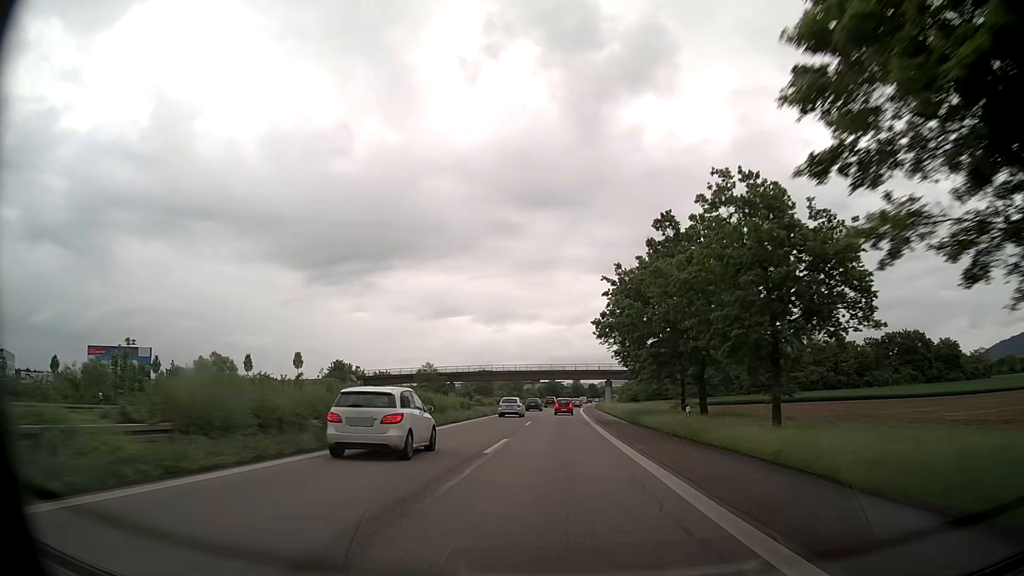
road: trunk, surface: asphalt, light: Day
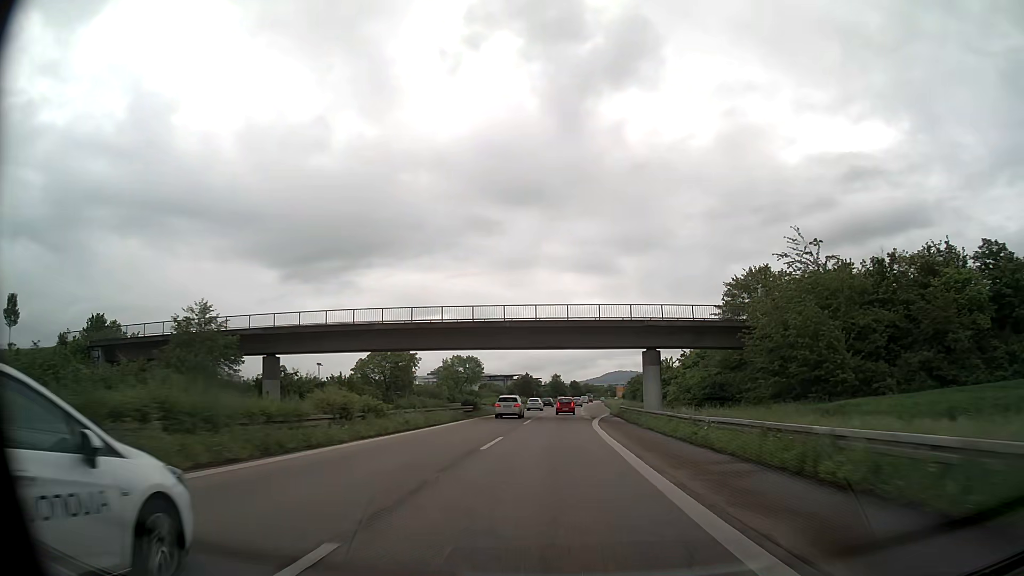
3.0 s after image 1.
(+1.1, +71.2) m; +2°
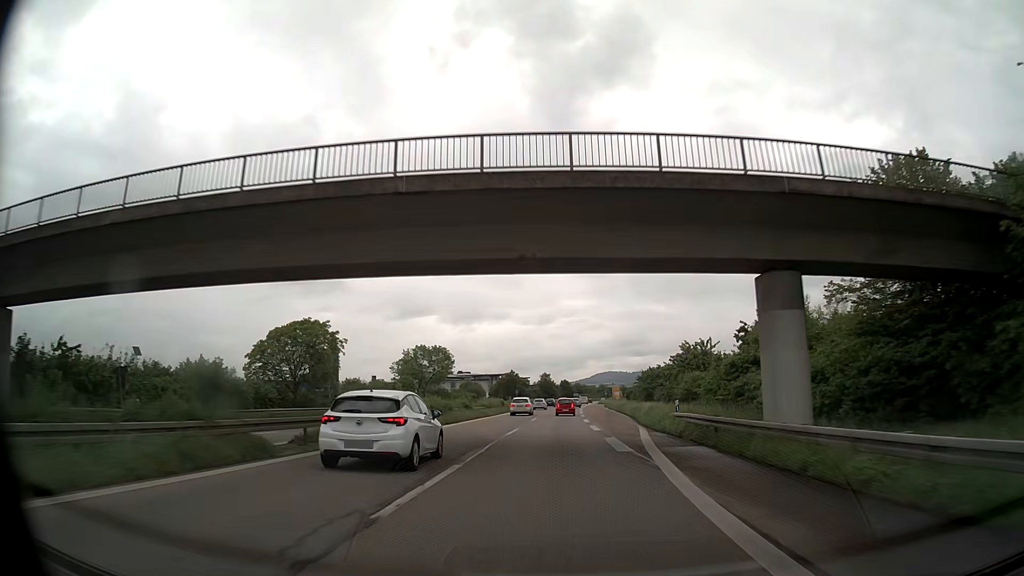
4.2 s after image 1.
(+0.2, +28.4) m; +1°
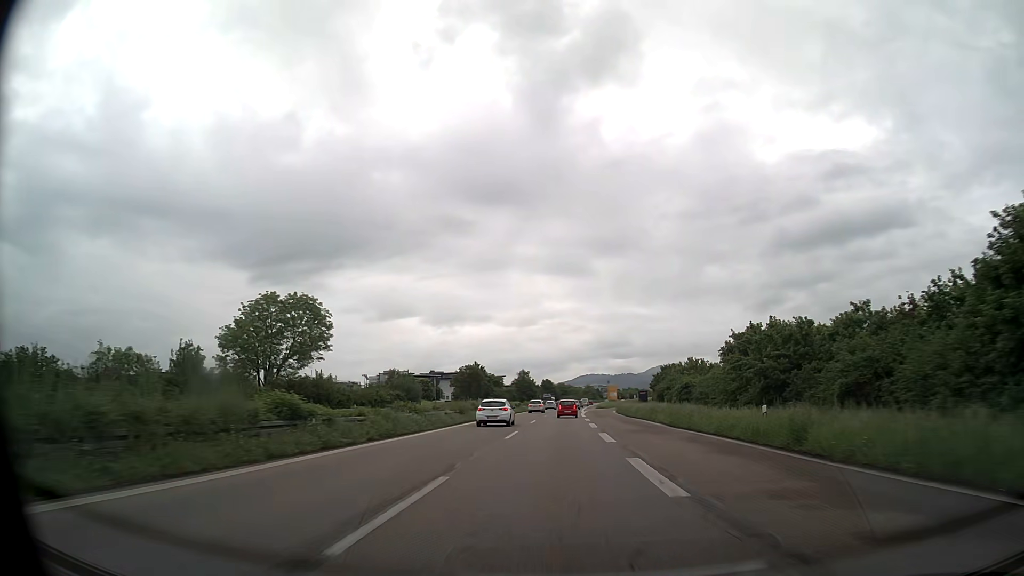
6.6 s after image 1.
(+0.8, +56.2) m; +1°
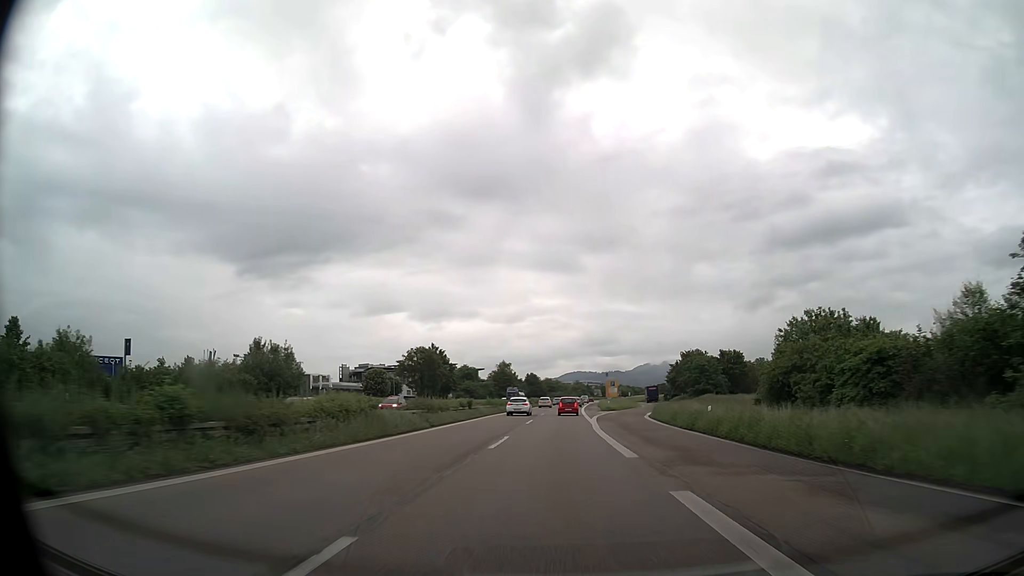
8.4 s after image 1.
(+0.6, +41.5) m; +1°
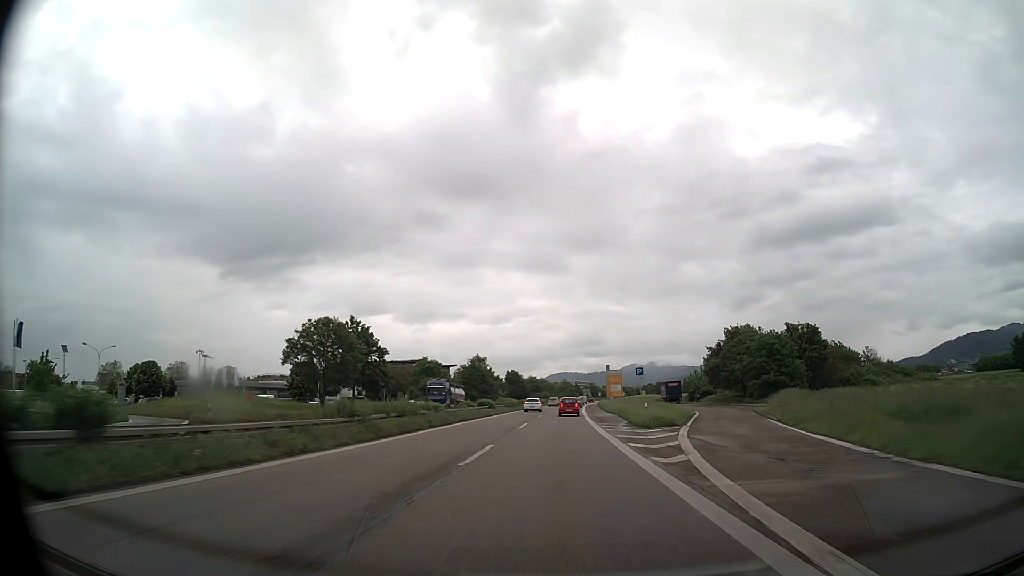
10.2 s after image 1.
(+0.4, +41.1) m; +1°
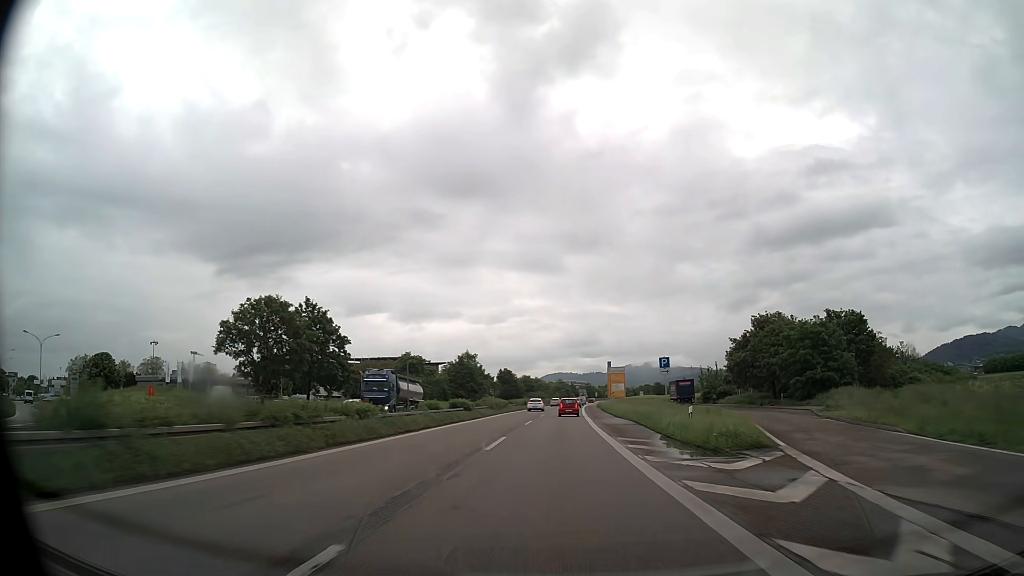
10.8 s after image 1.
(0.0, +13.6) m; 0°
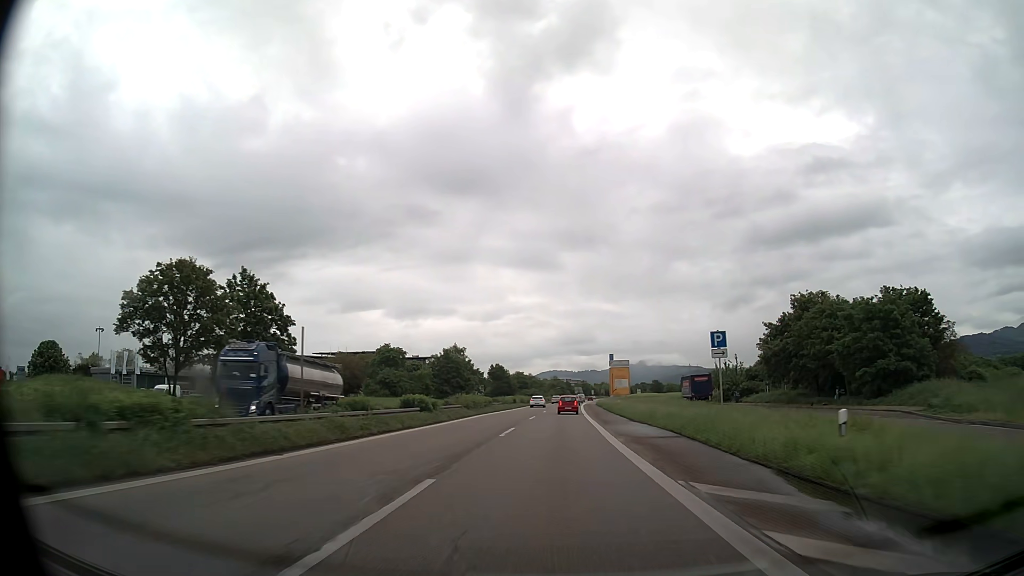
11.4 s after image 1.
(0.0, +13.6) m; 0°
(0, +10) (0, +20) (0, +30) (0, +40) (+1, +50) (+1, +60) (+1, +70) (+2, +80) (+2, +90) (+2, +100) m
